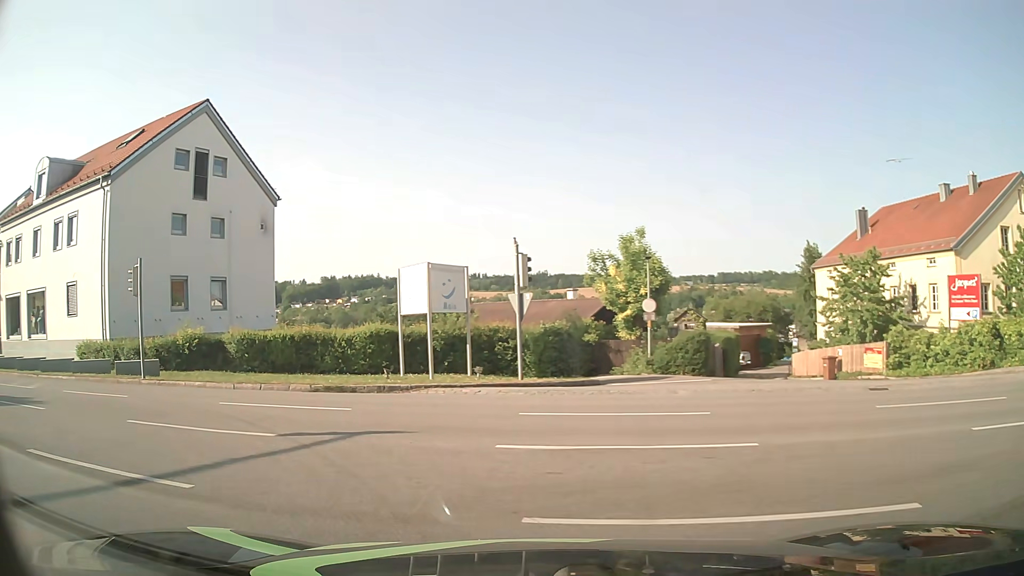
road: residential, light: Day
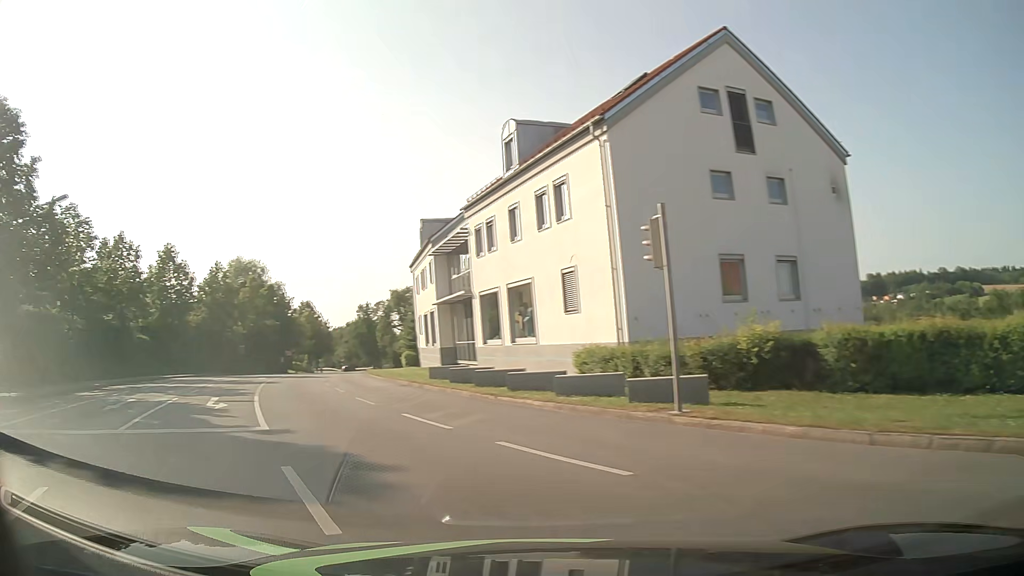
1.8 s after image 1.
(-3.8, +8.6) m; -47°
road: tertiary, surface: asphalt
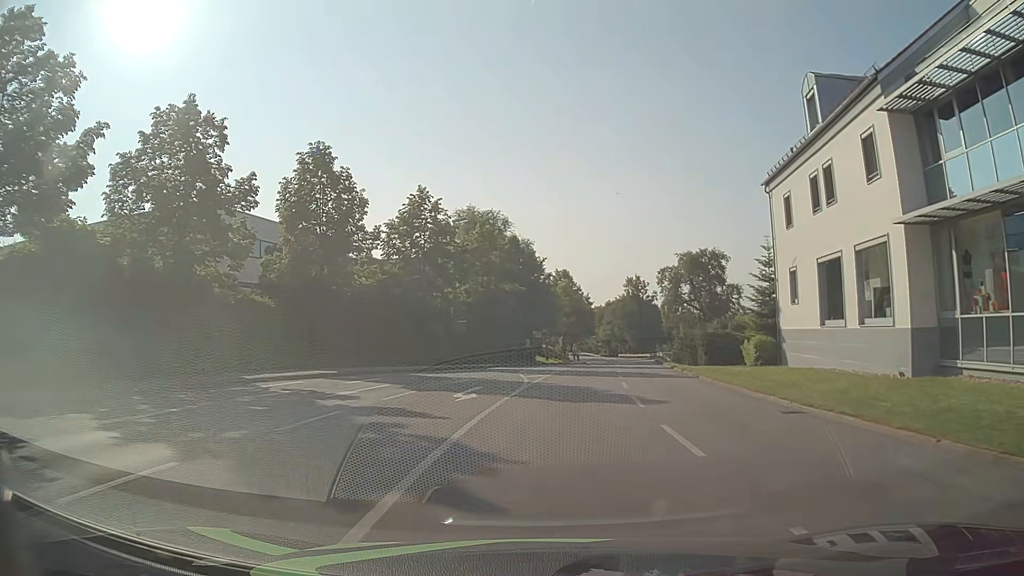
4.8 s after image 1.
(-10.2, +25.8) m; -24°
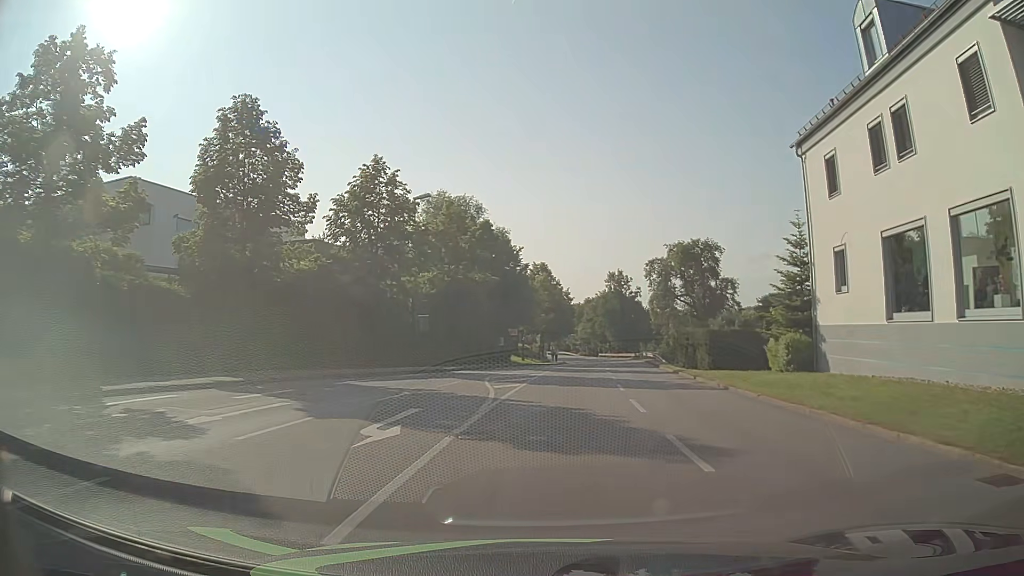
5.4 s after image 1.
(+0.2, +7.1) m; +3°
